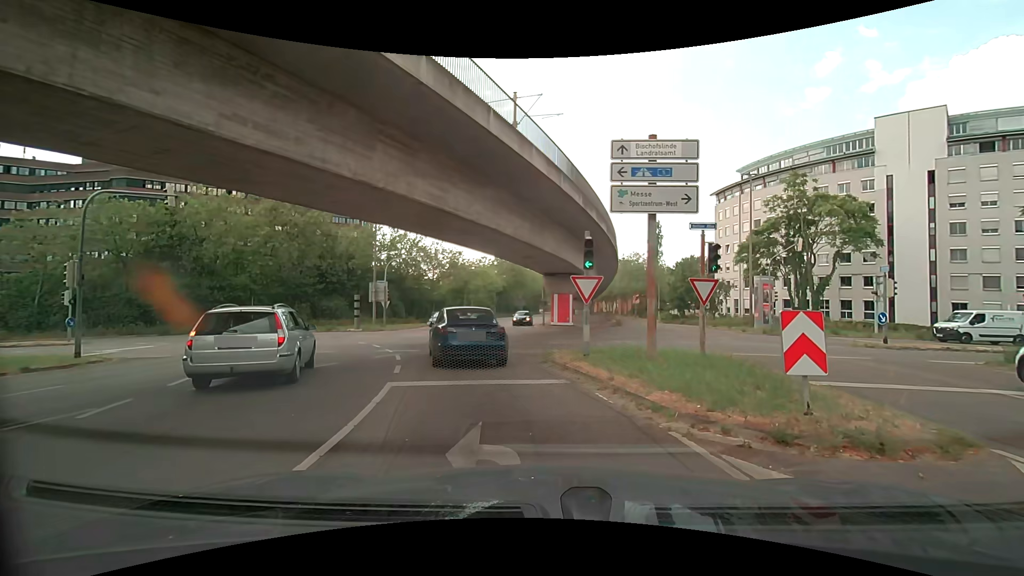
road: secondary_link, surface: asphalt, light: Day
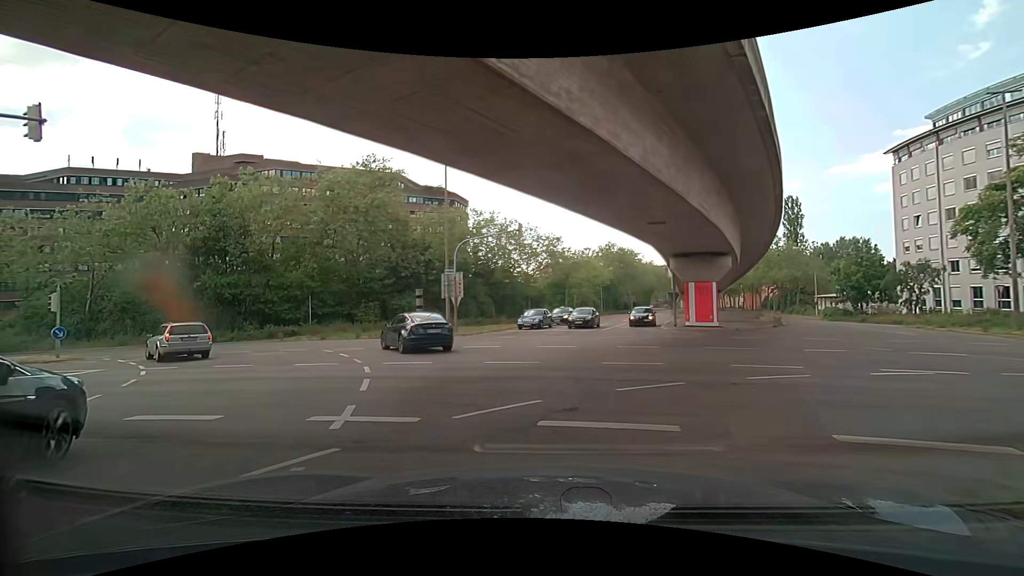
(-1.2, +11.8) m; -12°
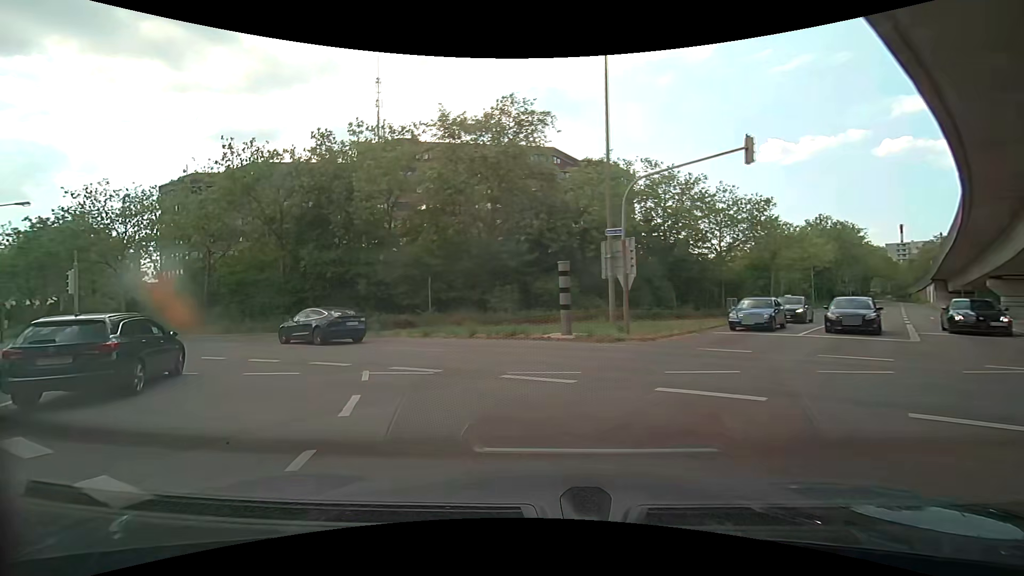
(-1.8, +12.0) m; -18°
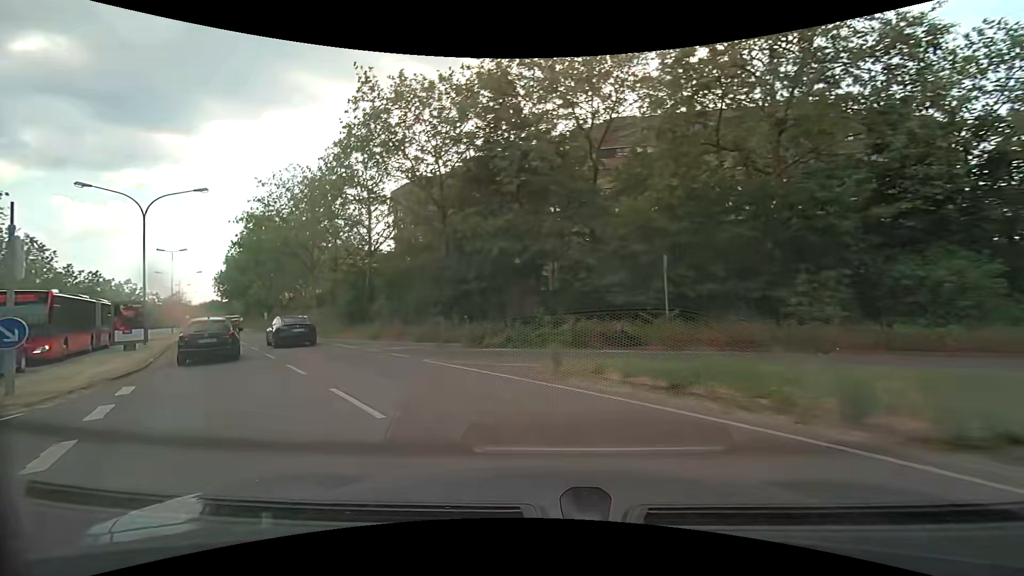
(-2.9, +13.0) m; -26°
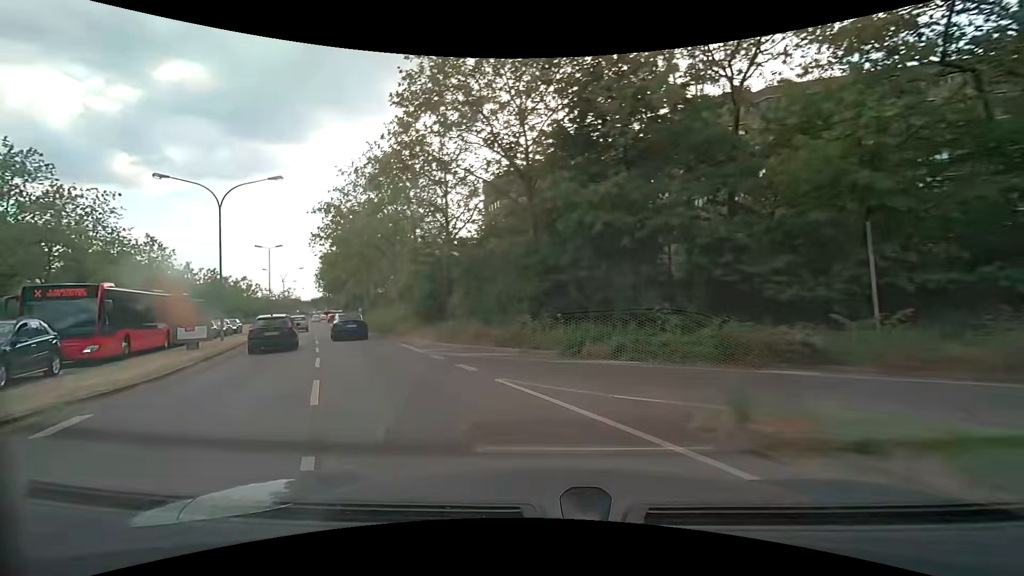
(-0.4, +4.7) m; -10°
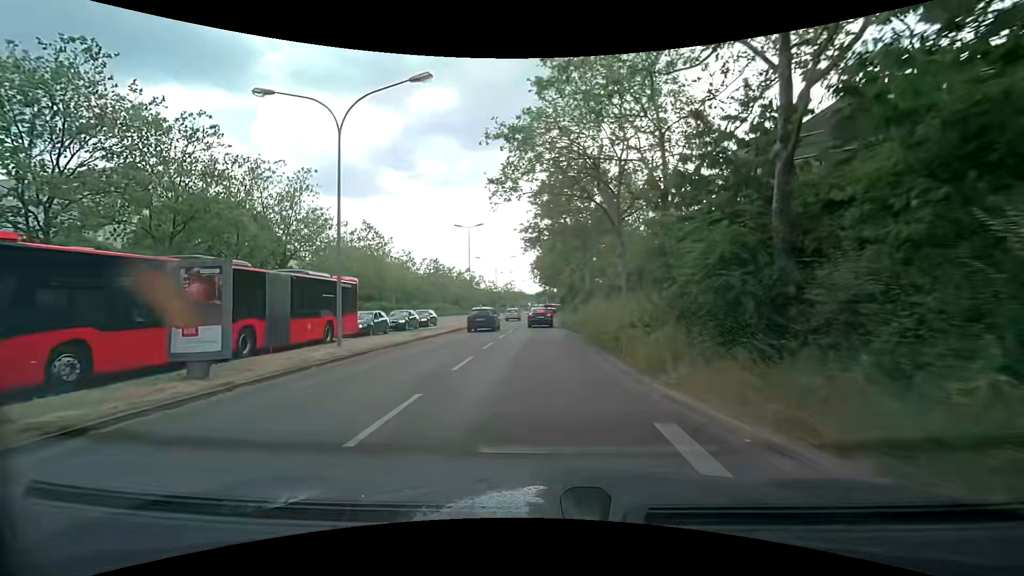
(-4.0, +15.0) m; -24°
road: secondary
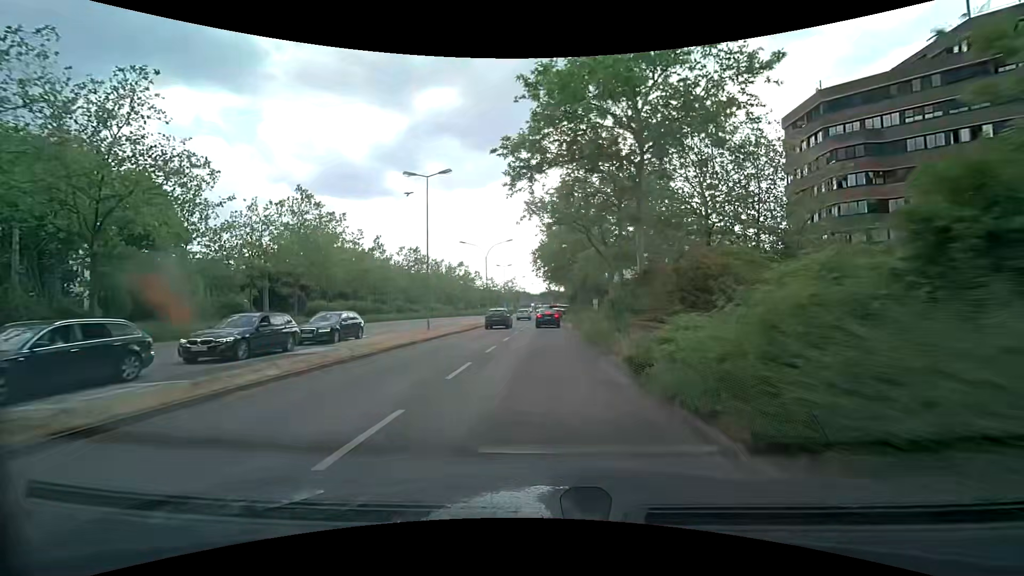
(-0.2, +19.5) m; -1°
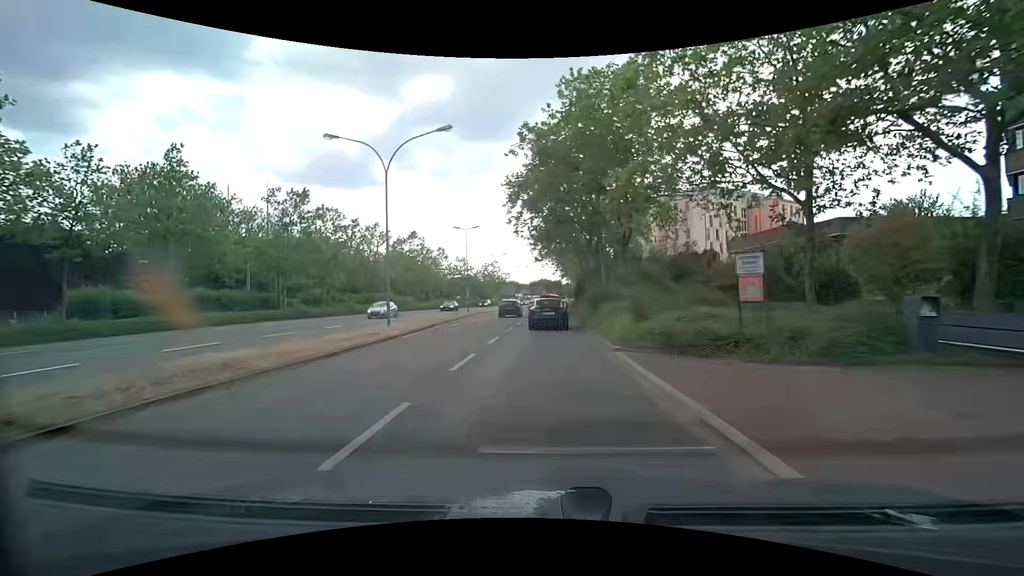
(+0.3, +36.0) m; +1°
(0, +10) (0, +20) (0, +30) (0, +40) (+1, +50) (+1, +60) (+2, +70) (+3, +80) (+4, +90) (+5, +100) m
